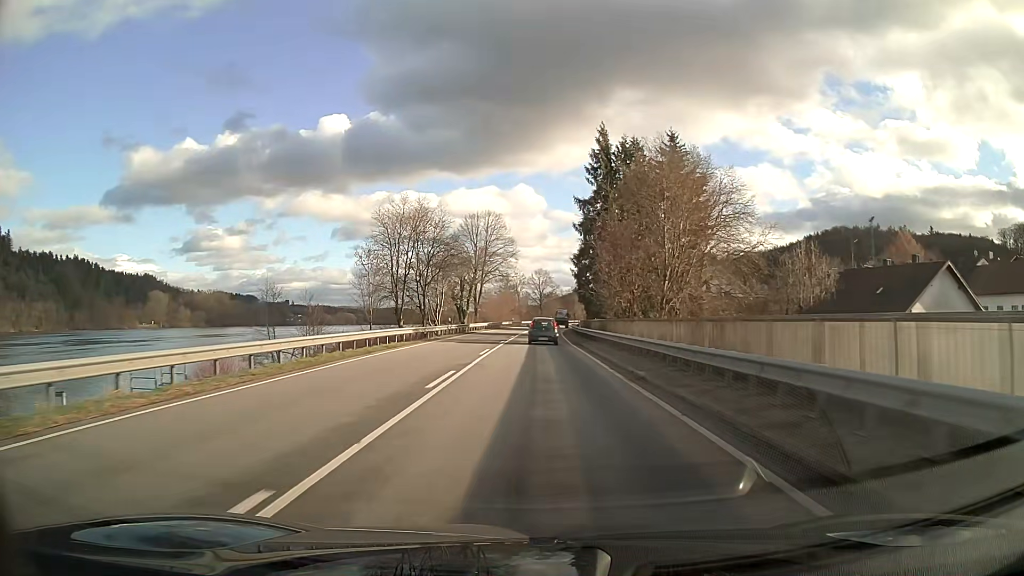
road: primary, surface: asphalt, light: Day
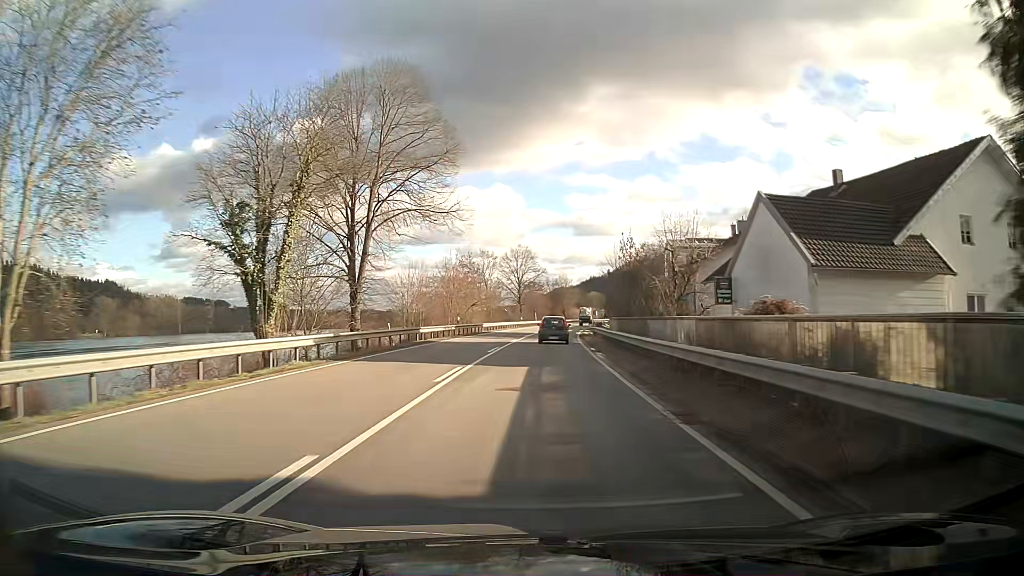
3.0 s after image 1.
(+0.7, +58.8) m; +2°
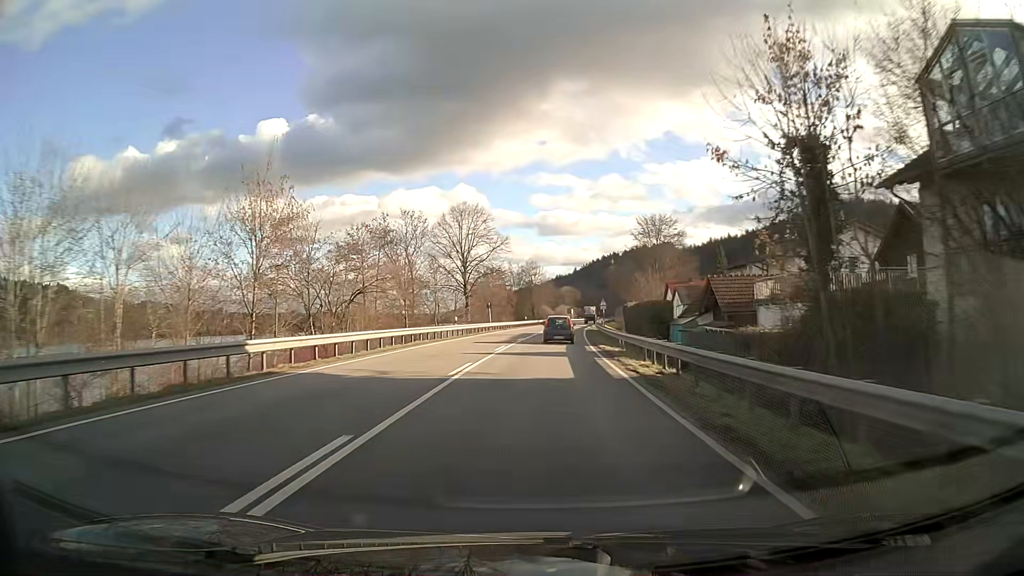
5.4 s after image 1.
(+1.2, +46.9) m; +3°
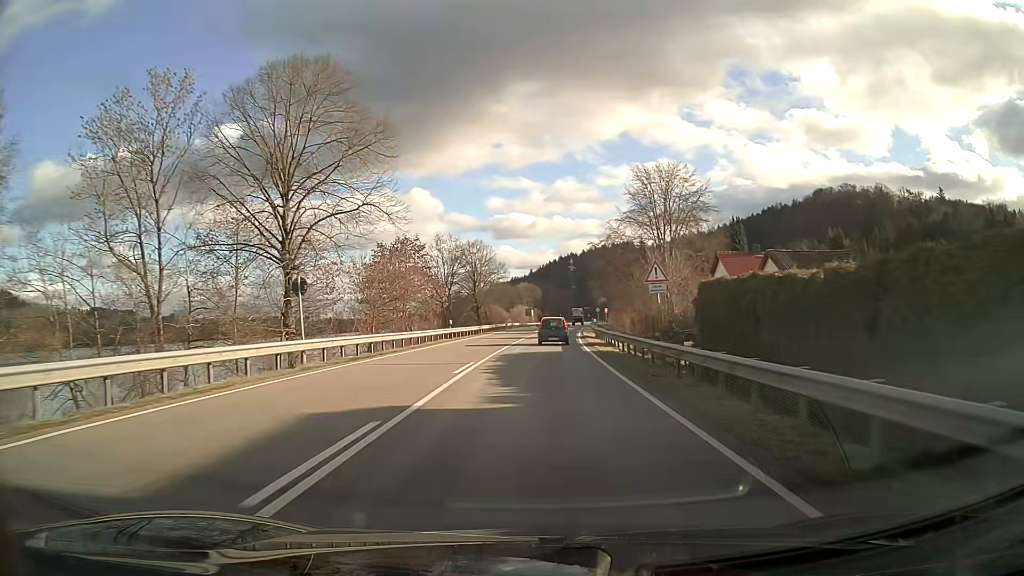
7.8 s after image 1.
(+1.5, +46.6) m; +4°
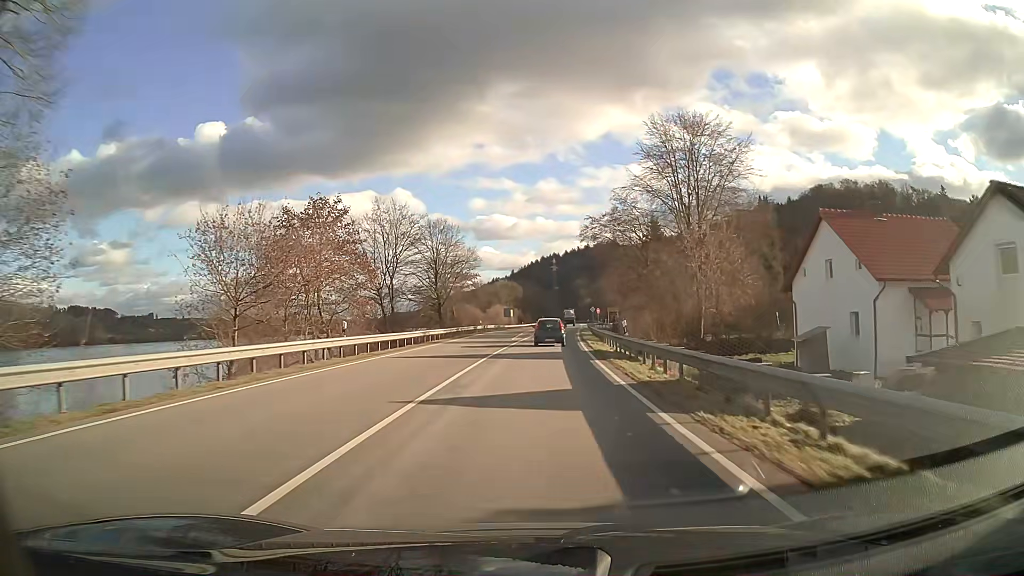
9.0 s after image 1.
(+0.3, +23.2) m; +2°
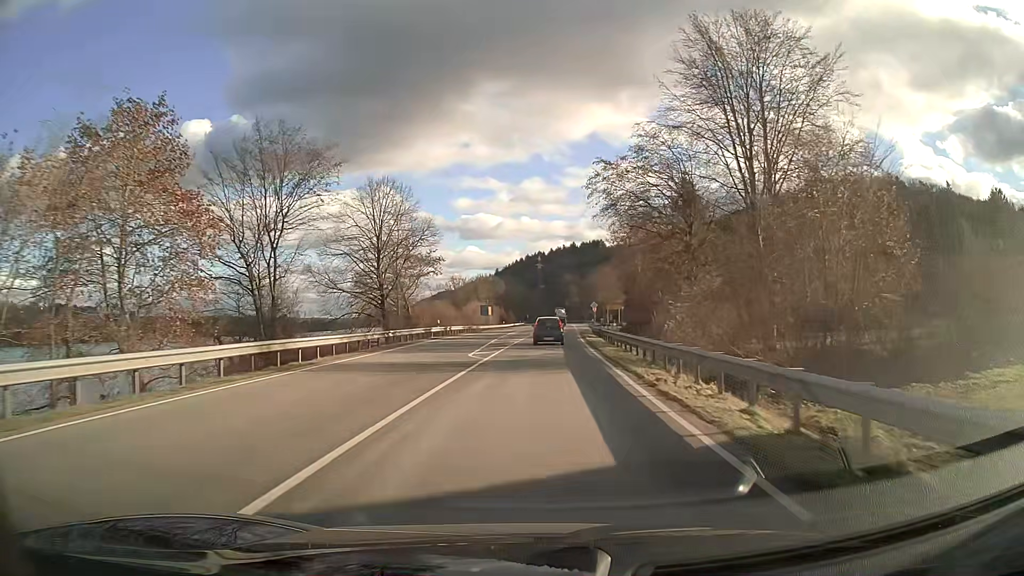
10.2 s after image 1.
(+0.3, +23.1) m; +1°
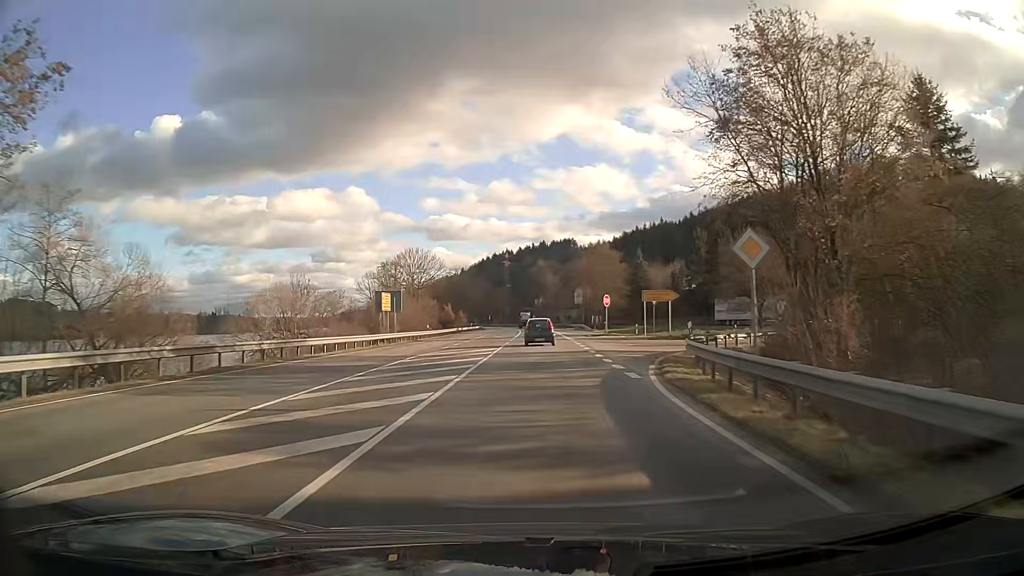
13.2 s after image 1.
(+1.5, +57.4) m; +3°
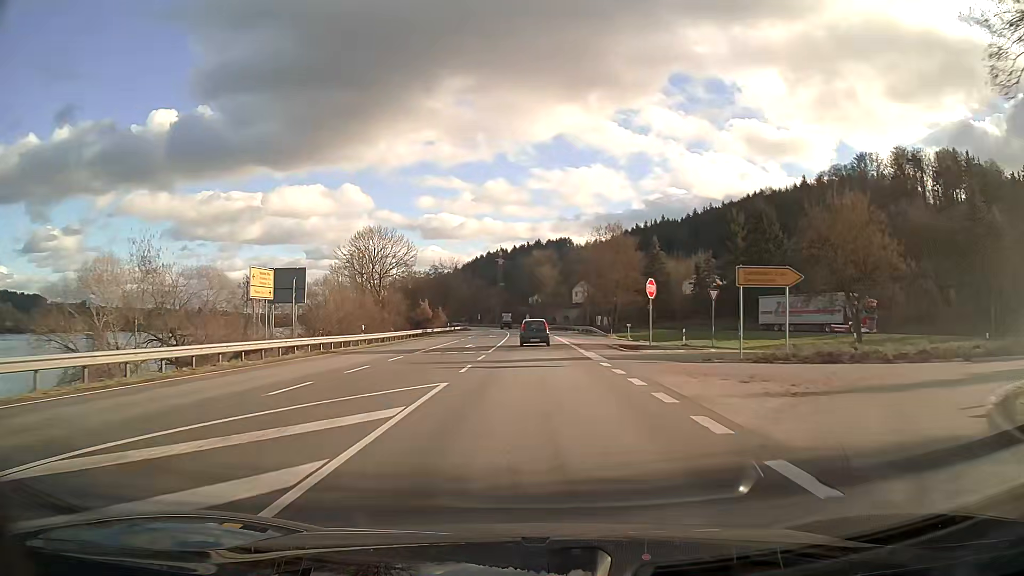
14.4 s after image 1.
(+0.1, +22.8) m; 0°
